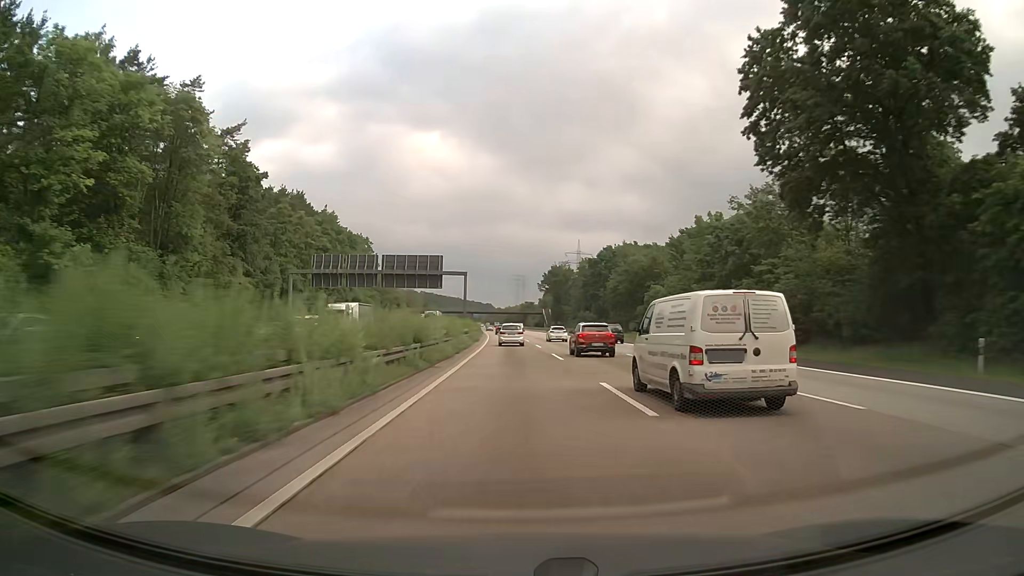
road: motorway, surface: asphalt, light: Day
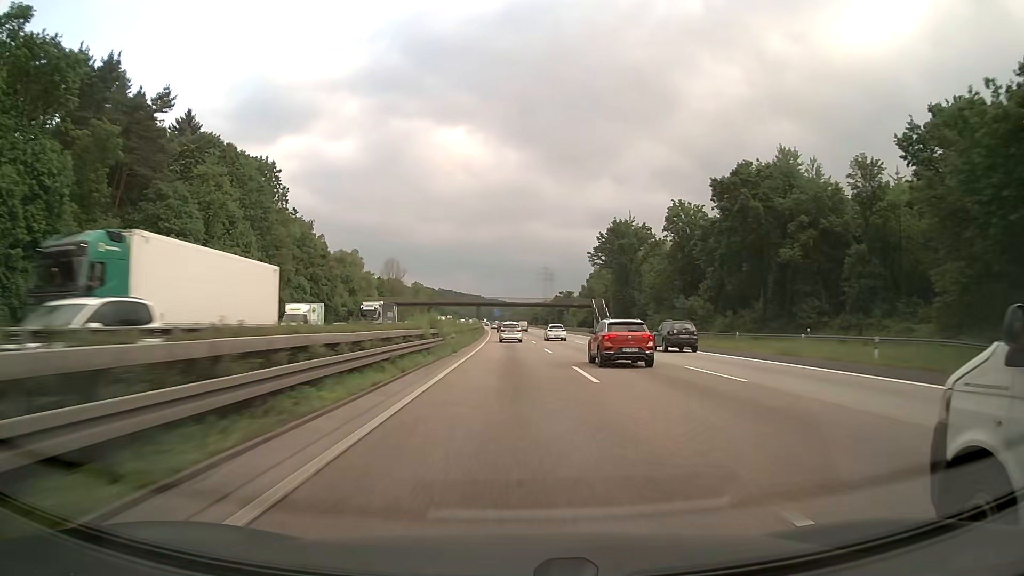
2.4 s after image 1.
(-1.8, +82.1) m; -2°
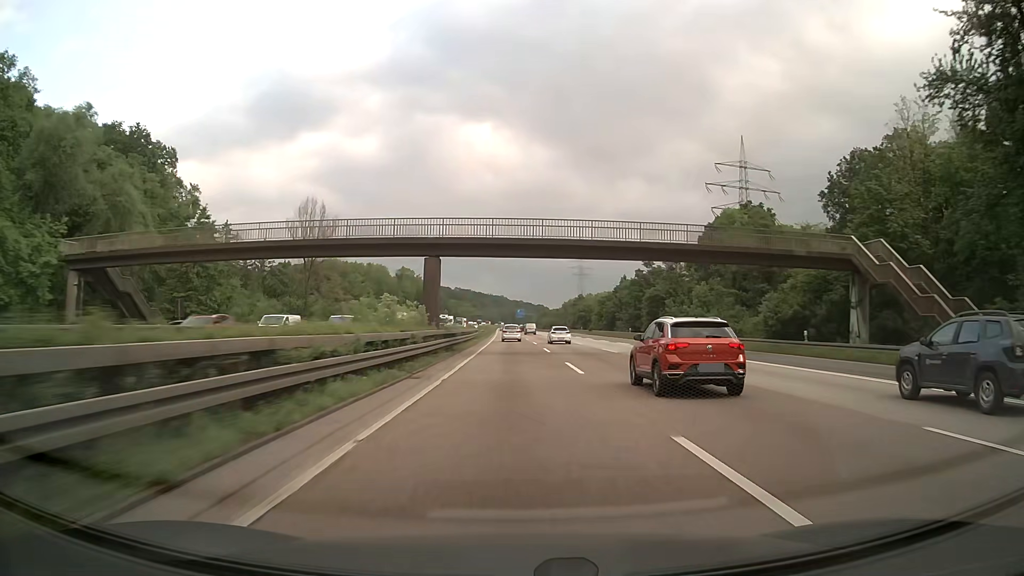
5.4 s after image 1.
(-2.3, +102.1) m; -2°
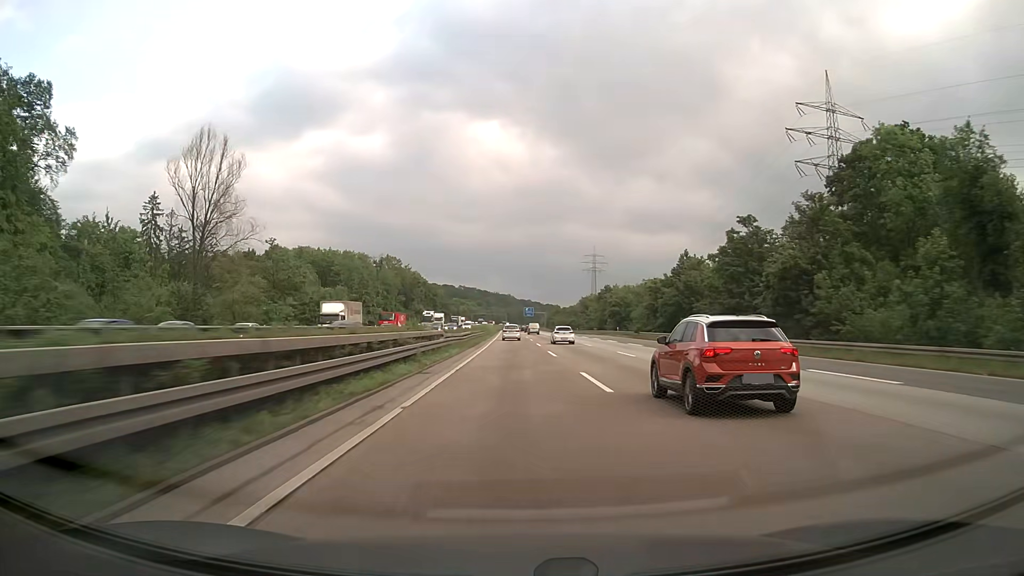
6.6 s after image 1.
(-0.2, +40.7) m; 0°
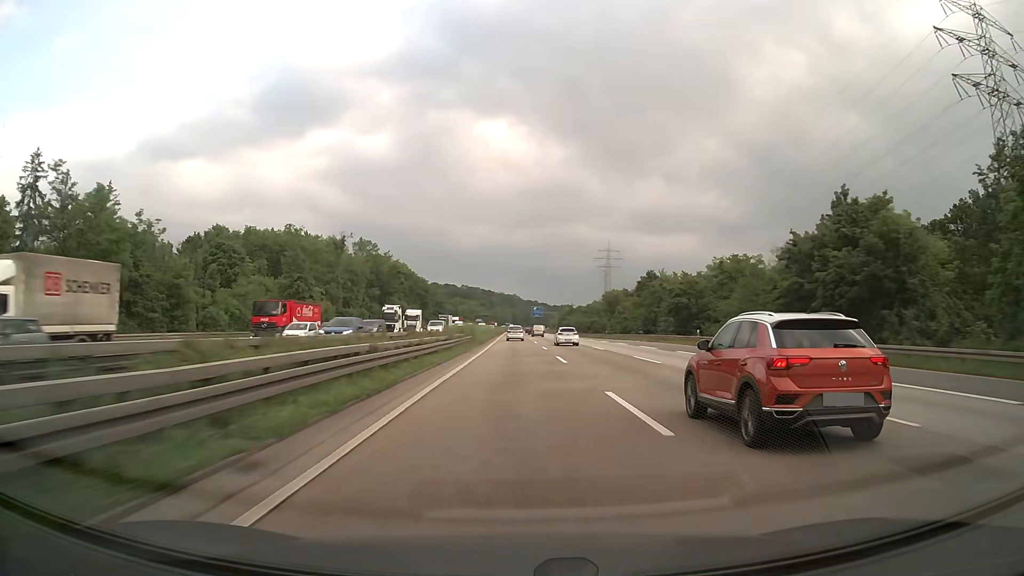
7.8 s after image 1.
(-0.6, +41.1) m; -1°
(0, +10) (0, +20) (0, +30) (0, +40) (0, +50) (0, +60) (0, +70) (-1, +80) (-1, +90) (-1, +100) m
